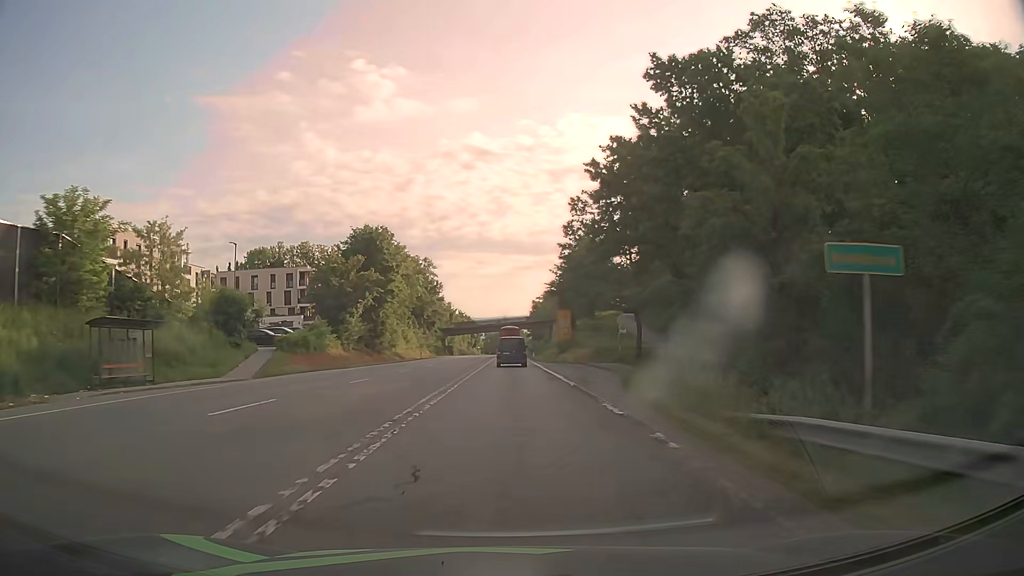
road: secondary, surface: asphalt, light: Day
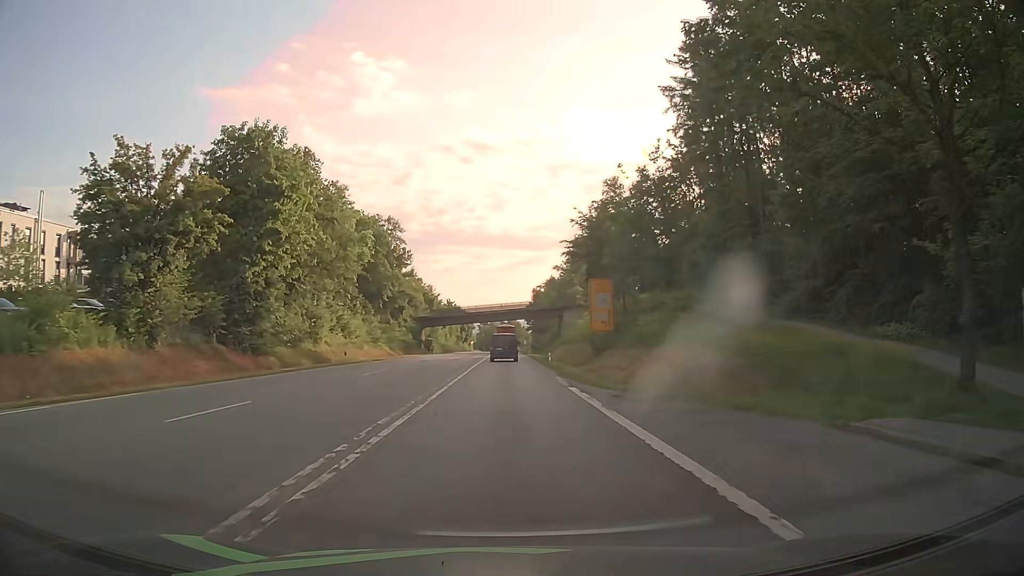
(+0.1, +36.7) m; +1°
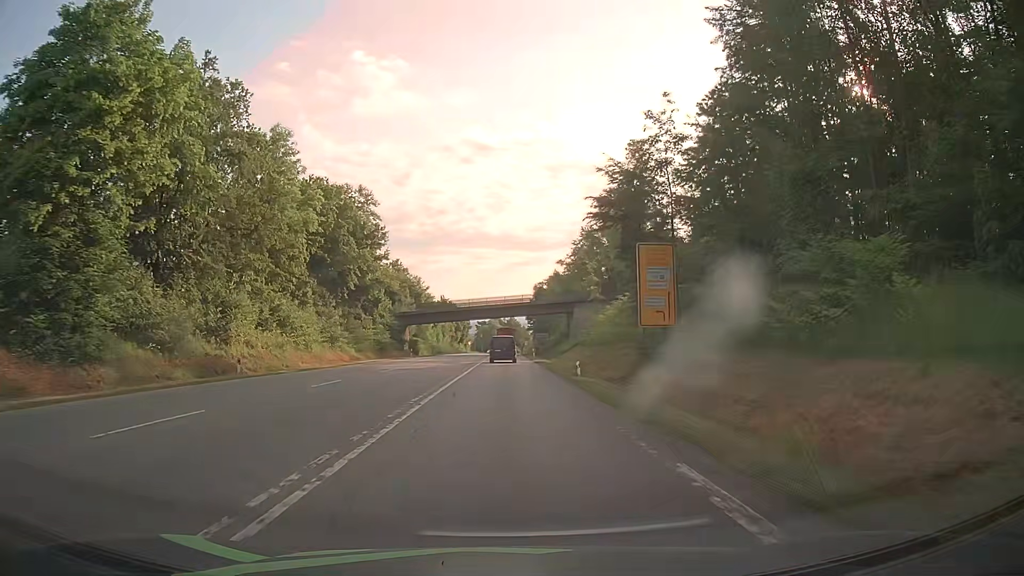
(-0.1, +18.4) m; 0°
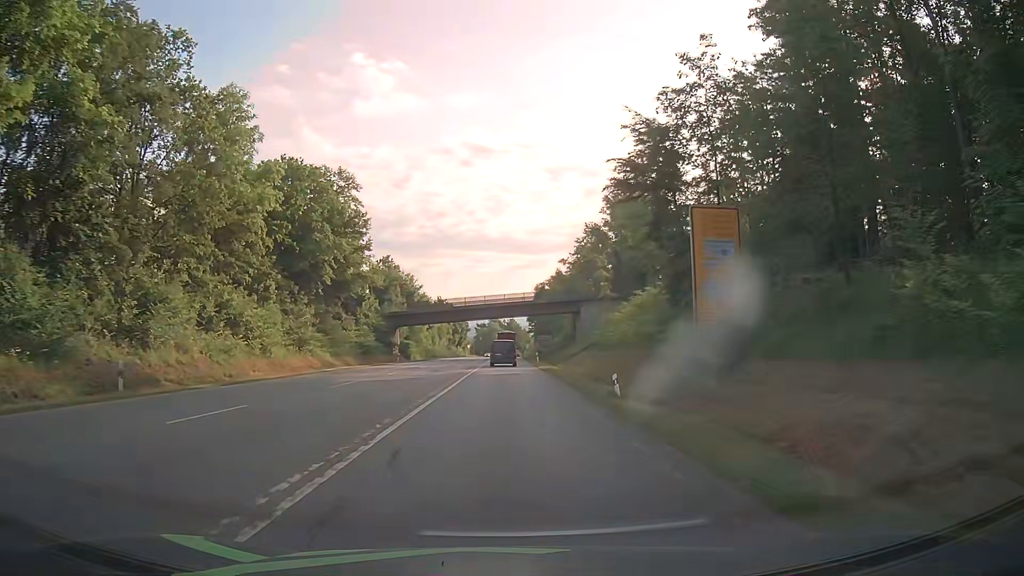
(0.0, +9.2) m; +1°
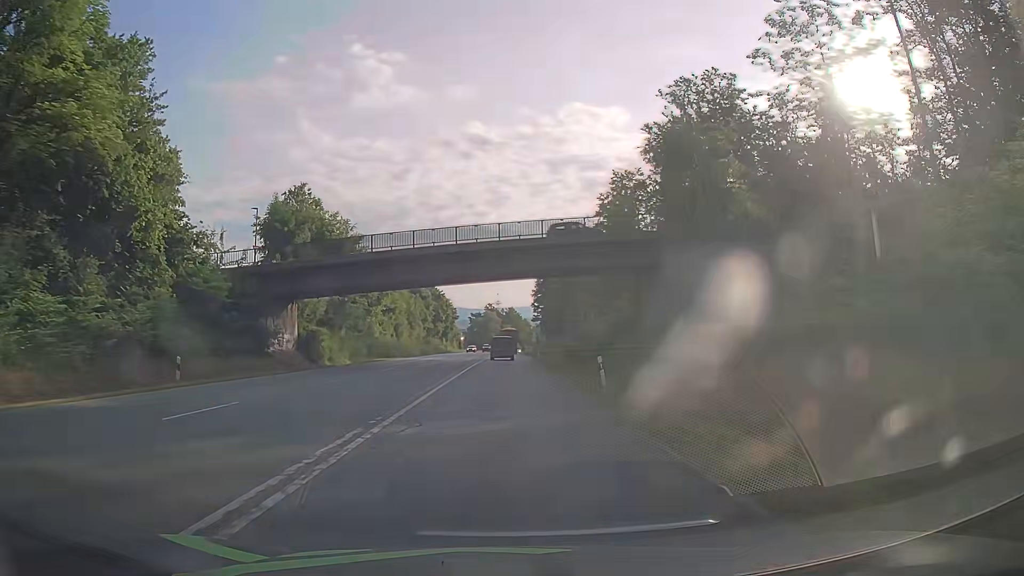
(-0.4, +45.9) m; 0°
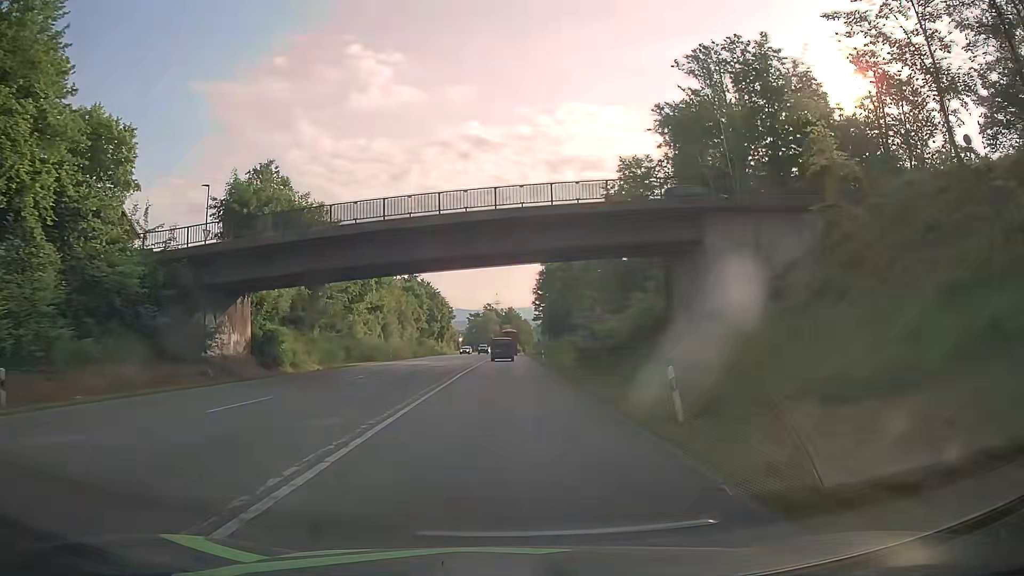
(0.0, +9.1) m; 0°
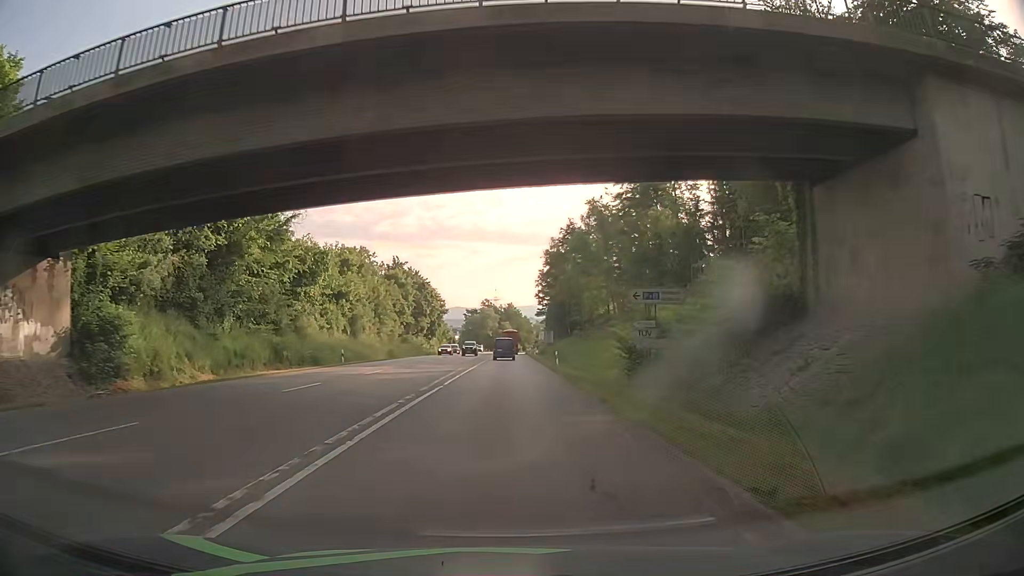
(0.0, +18.4) m; 0°
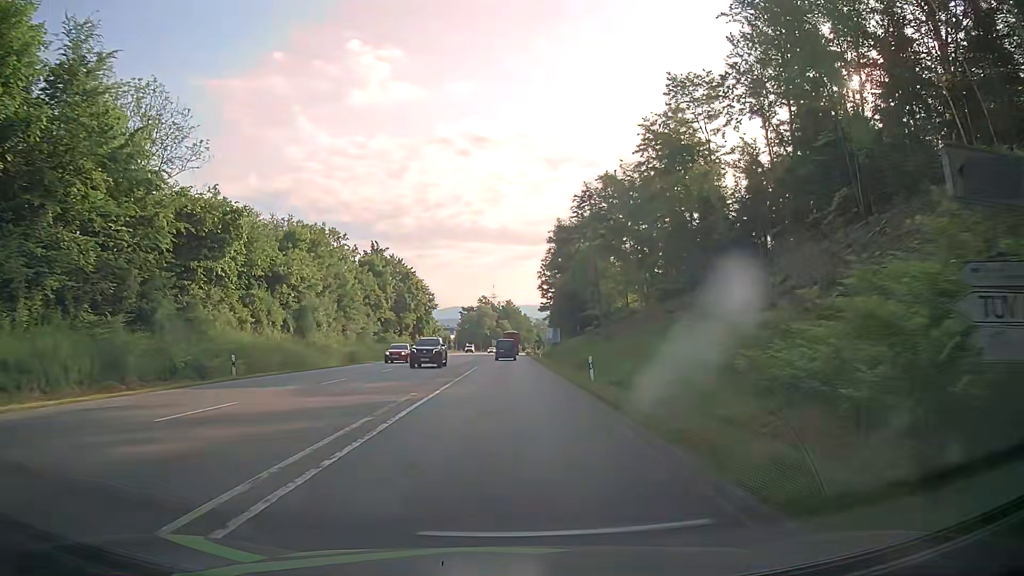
(0.0, +18.3) m; 0°
